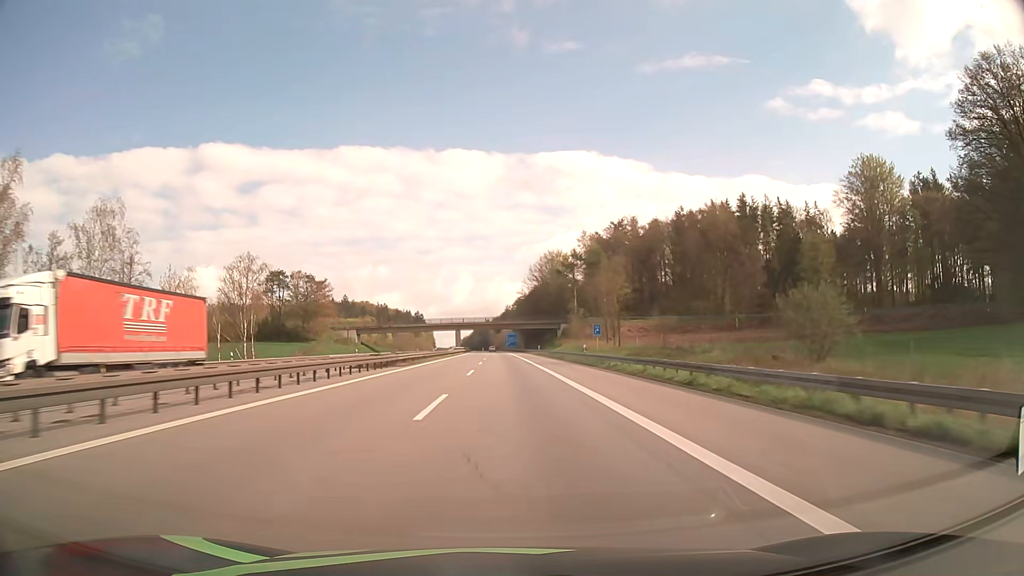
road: motorway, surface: asphalt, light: Day
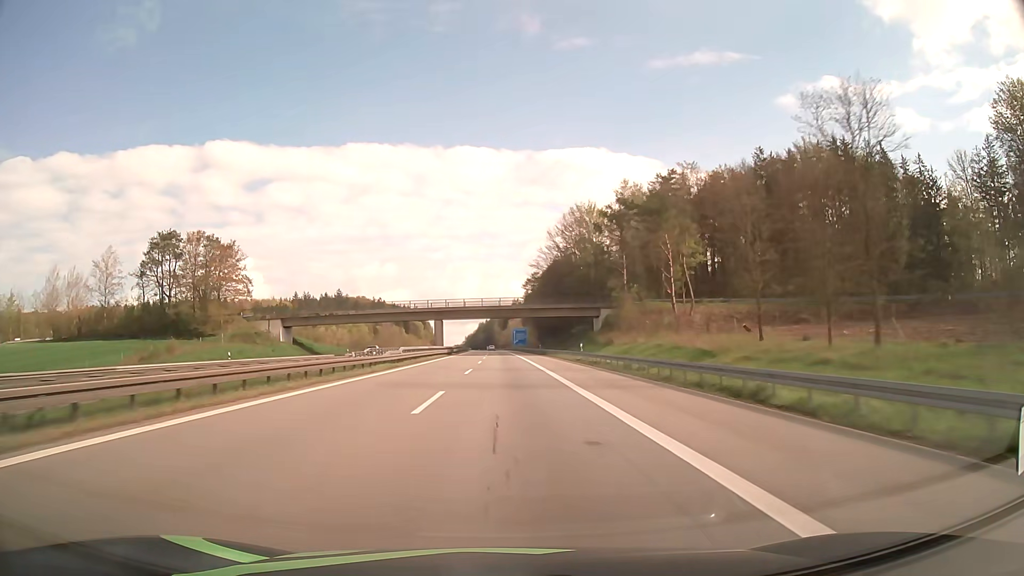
(-0.2, +52.8) m; 0°
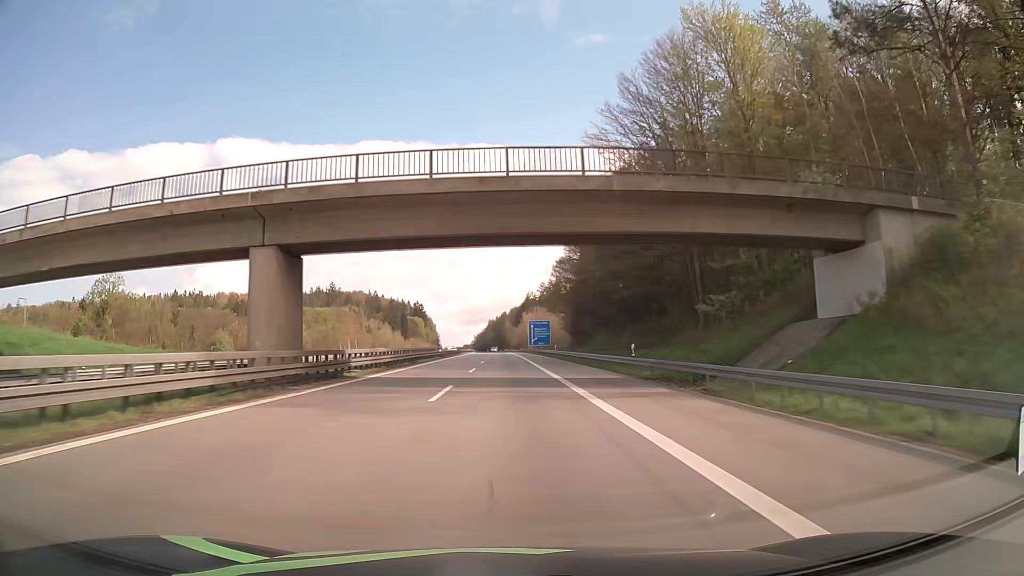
(-0.5, +68.6) m; -1°
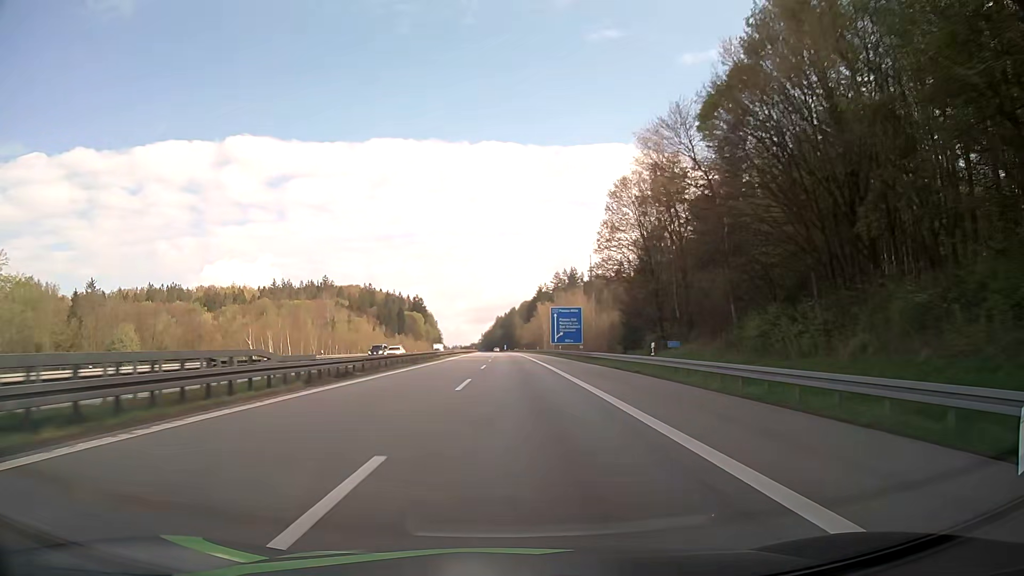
(-0.4, +50.2) m; -1°
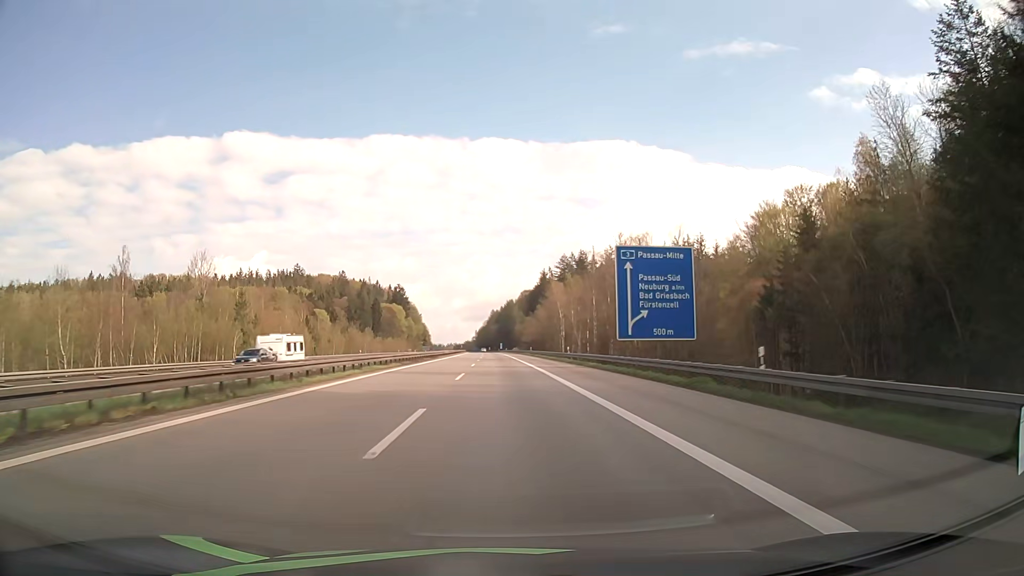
(+0.1, +65.7) m; 0°
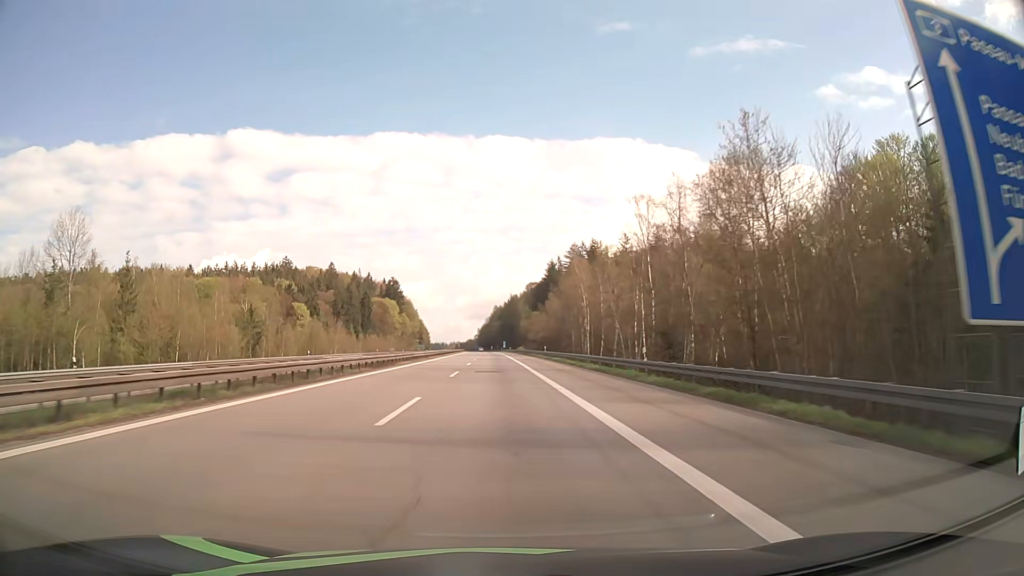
(0.0, +32.6) m; 0°
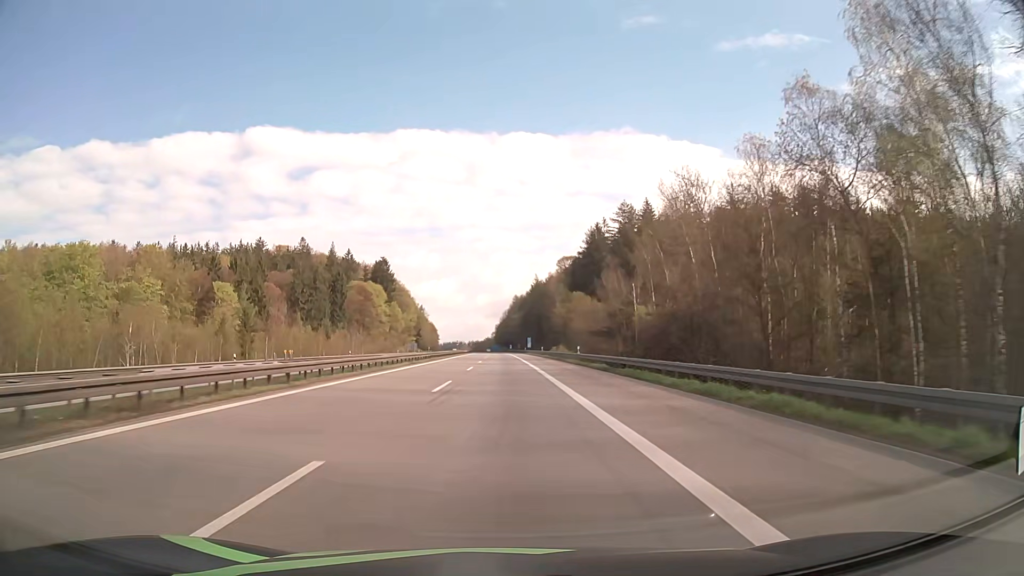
(-1.4, +81.6) m; -2°
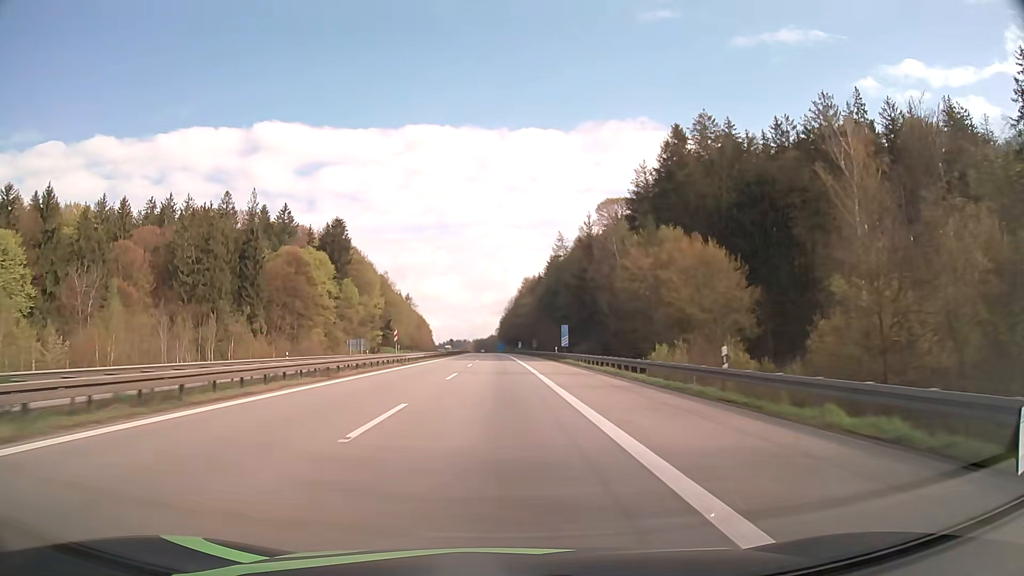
(-0.3, +82.2) m; 0°
(0, +10) (0, +20) (0, +30) (0, +40) (0, +50) (-1, +60) (-1, +70) (-1, +80) (-1, +90) (-2, +100) m
